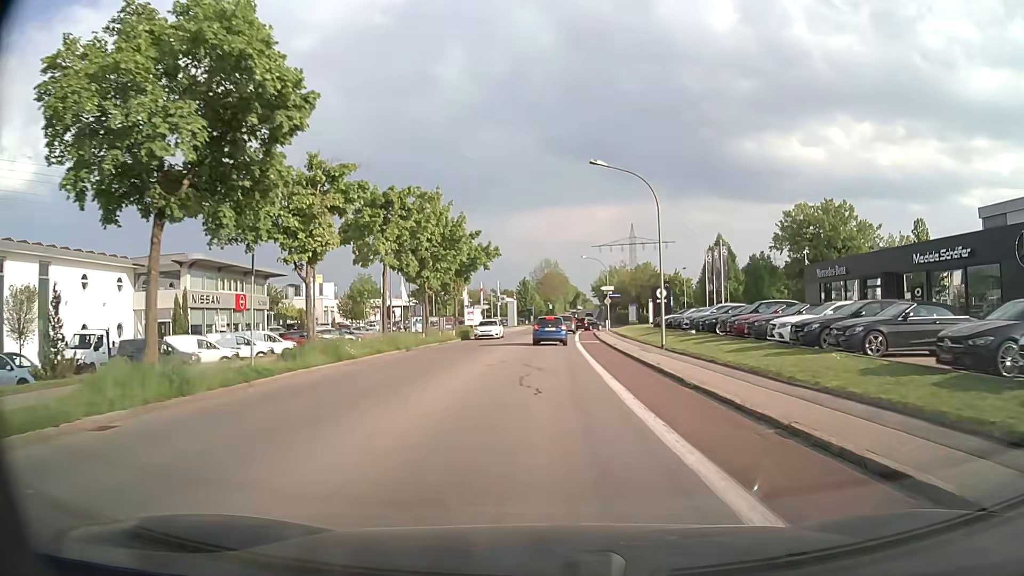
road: tertiary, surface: asphalt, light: Day
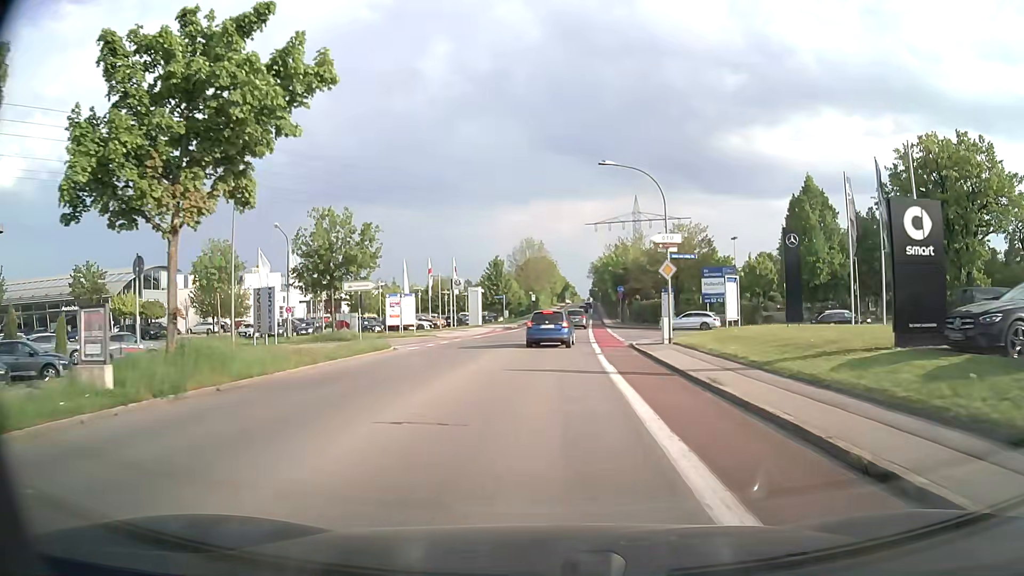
(+0.6, +38.8) m; +2°
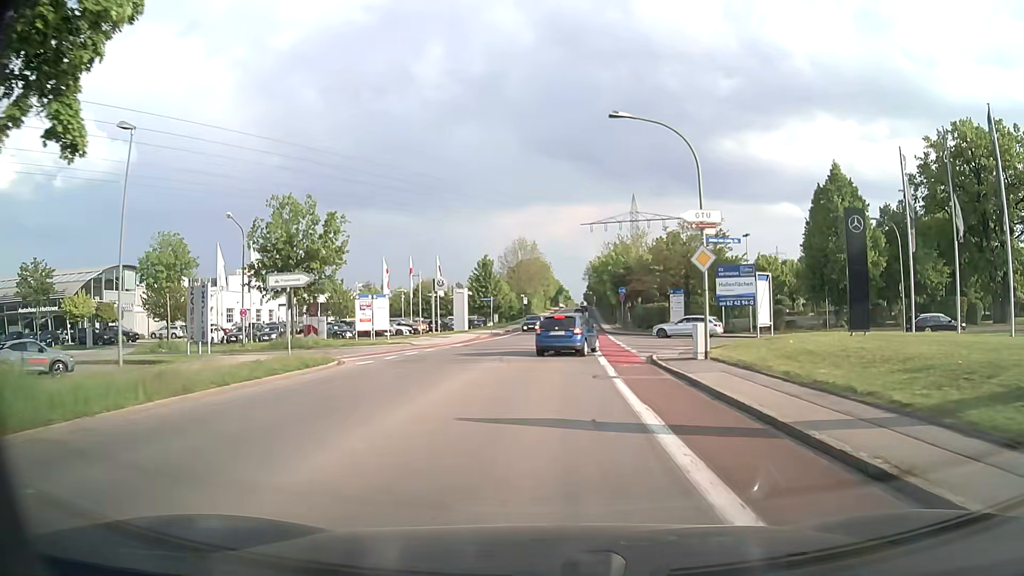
(-0.1, +7.1) m; 0°
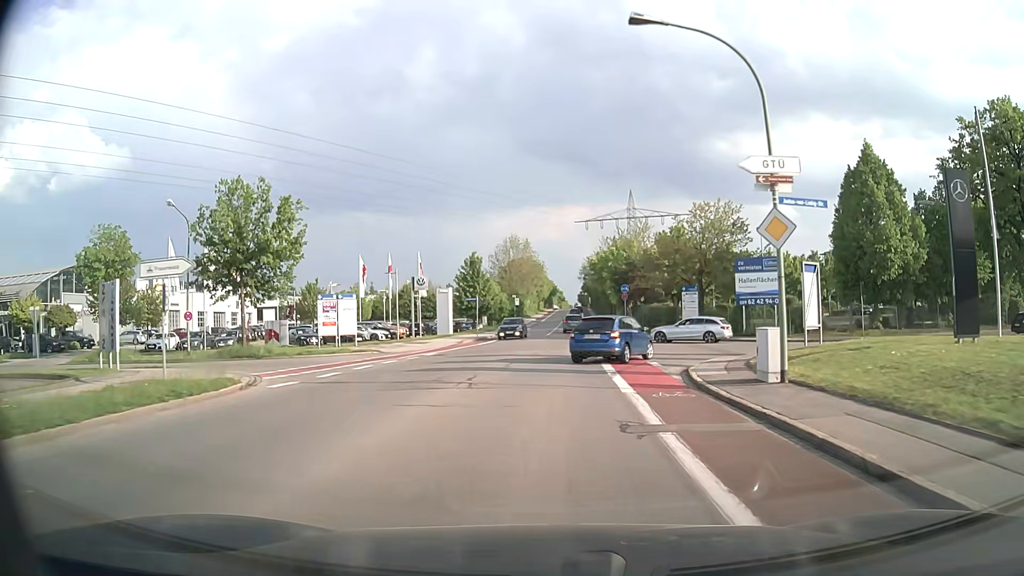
(0.0, +6.9) m; 0°
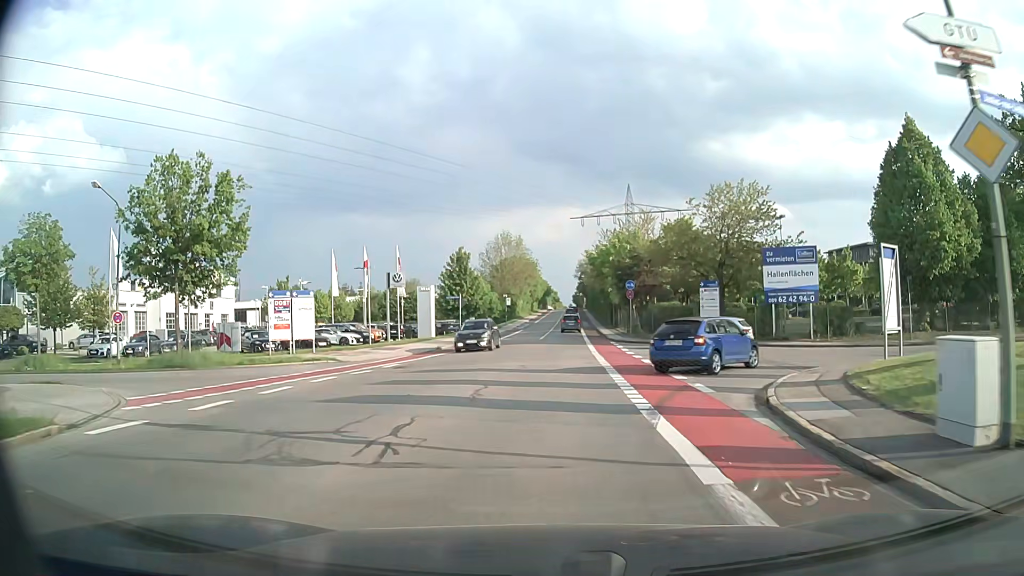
(0.0, +7.0) m; 0°
